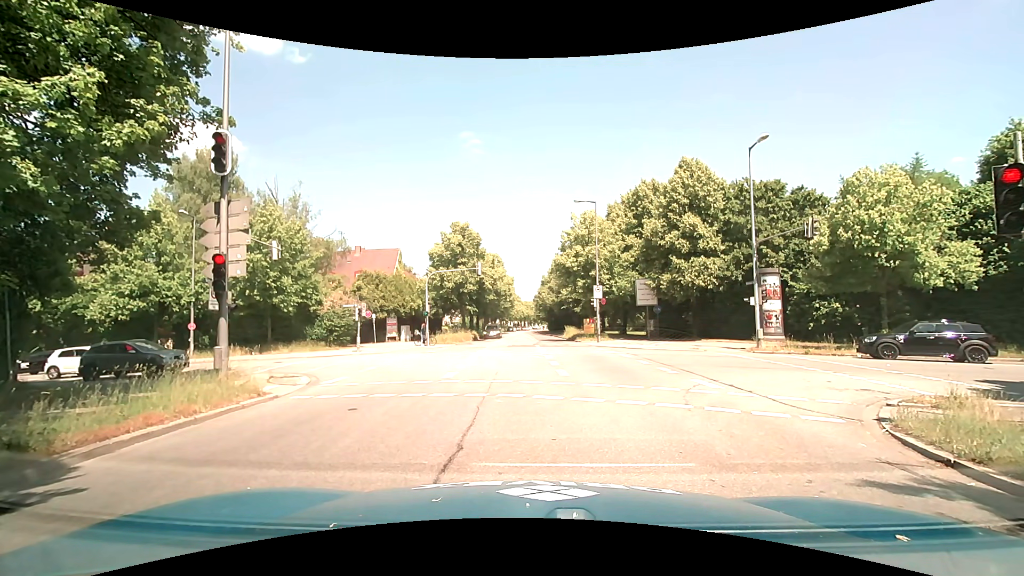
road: secondary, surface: asphalt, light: Day
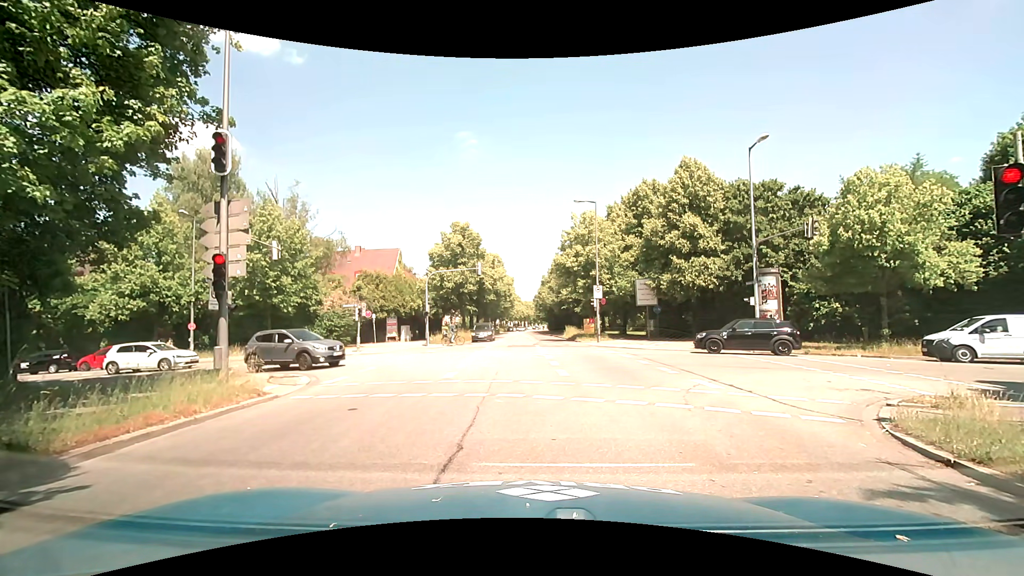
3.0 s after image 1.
(0.0, 0.0) m; 0°
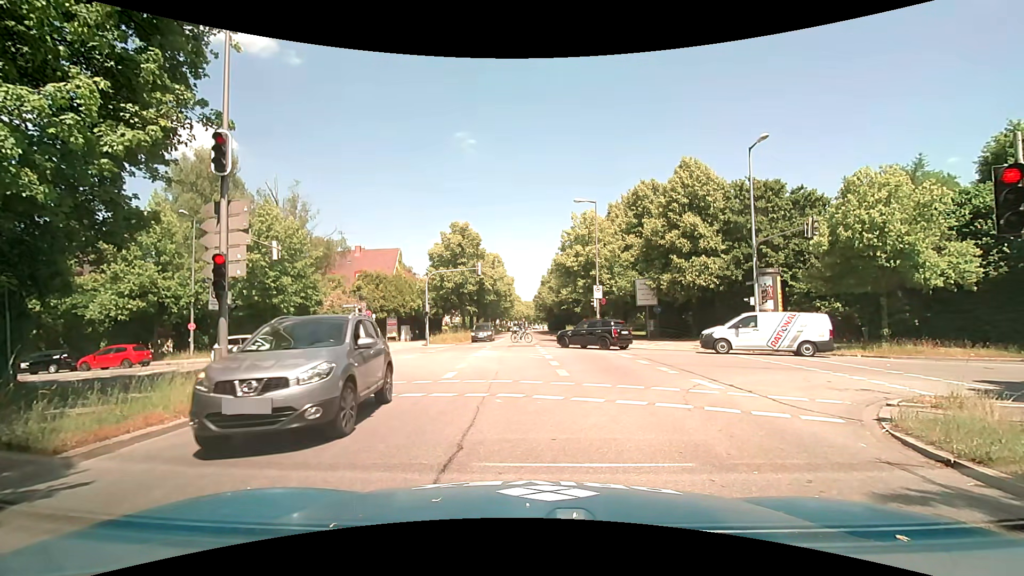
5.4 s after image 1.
(0.0, 0.0) m; 0°
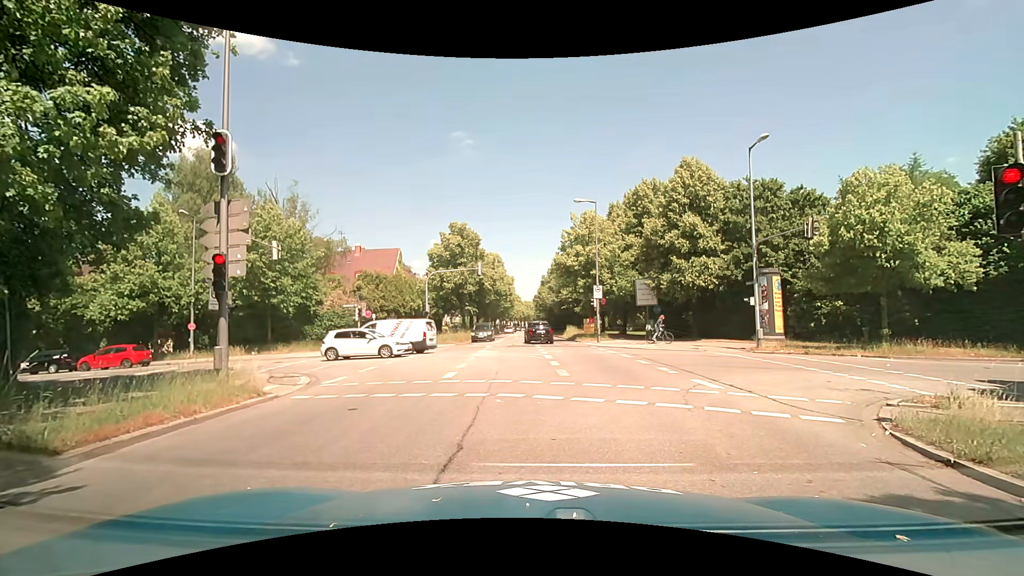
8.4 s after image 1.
(0.0, 0.0) m; 0°
